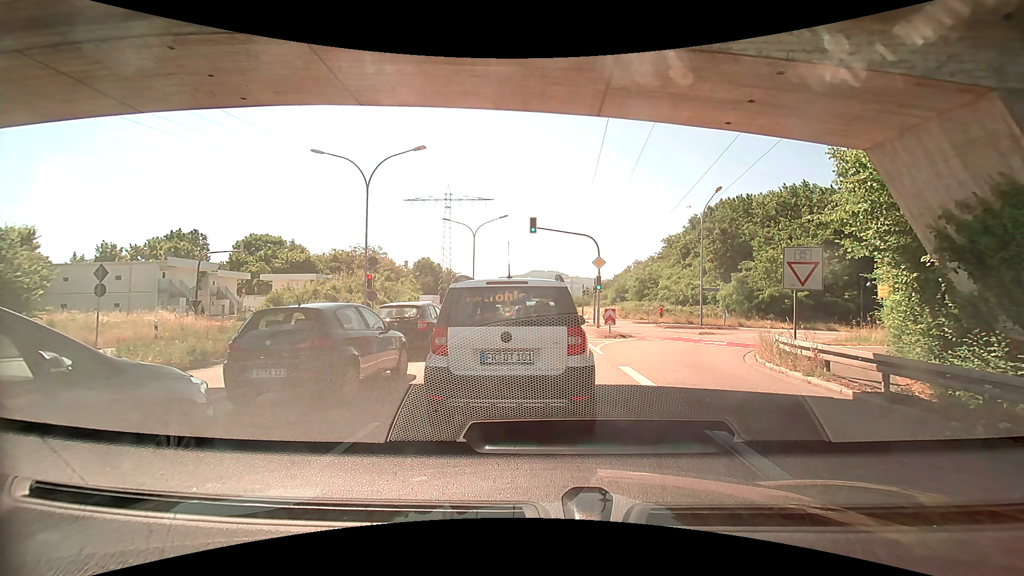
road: trunk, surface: asphalt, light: Day
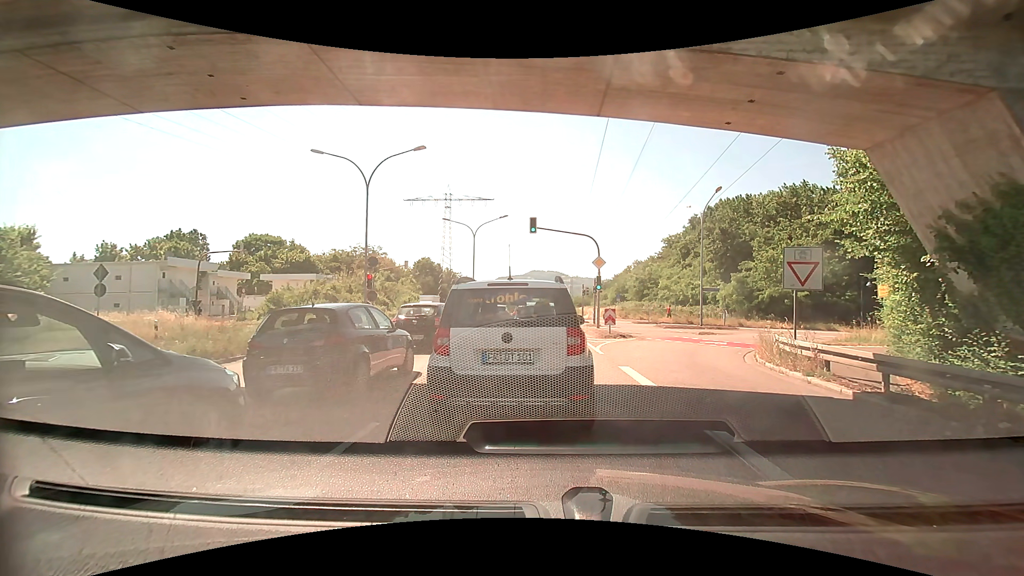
(0.0, 0.0) m; 0°
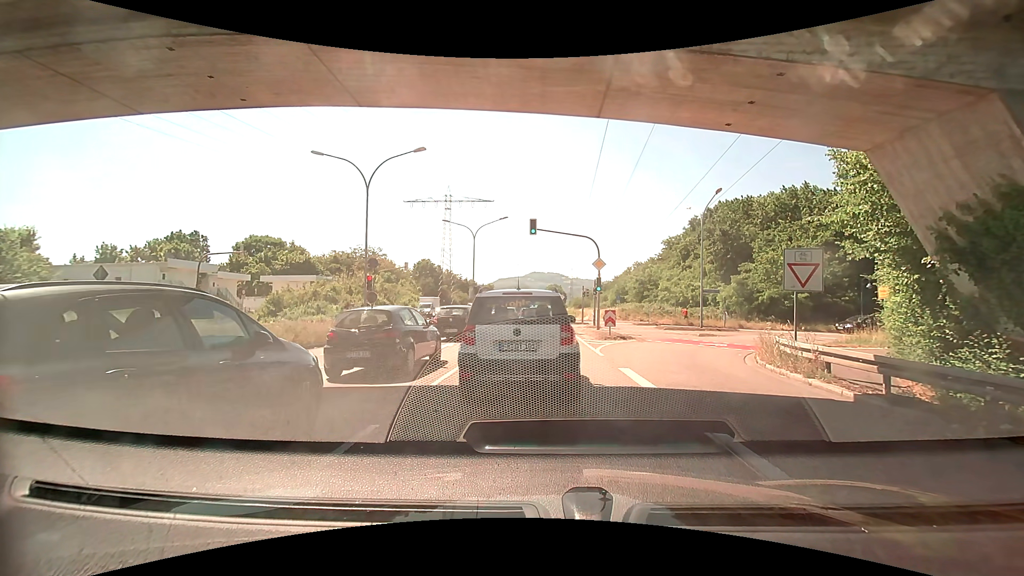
(0.0, 0.0) m; 0°
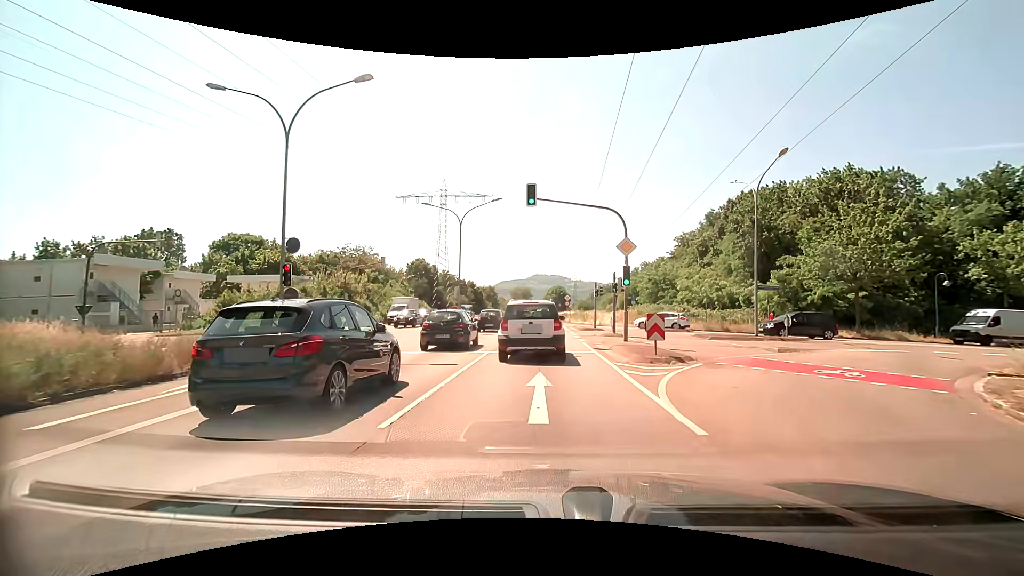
(-0.1, +9.7) m; -1°
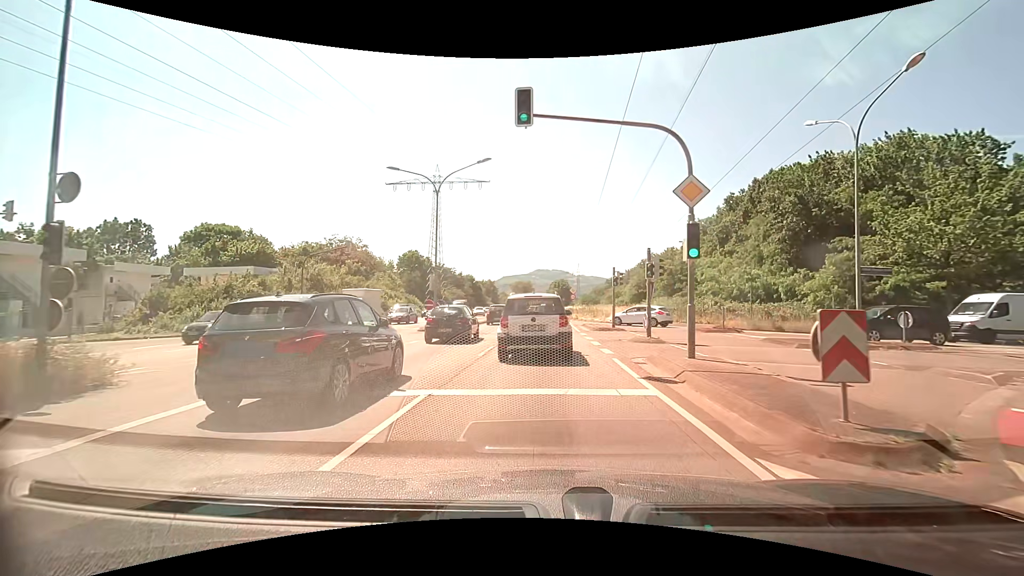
(0.0, +8.9) m; 0°
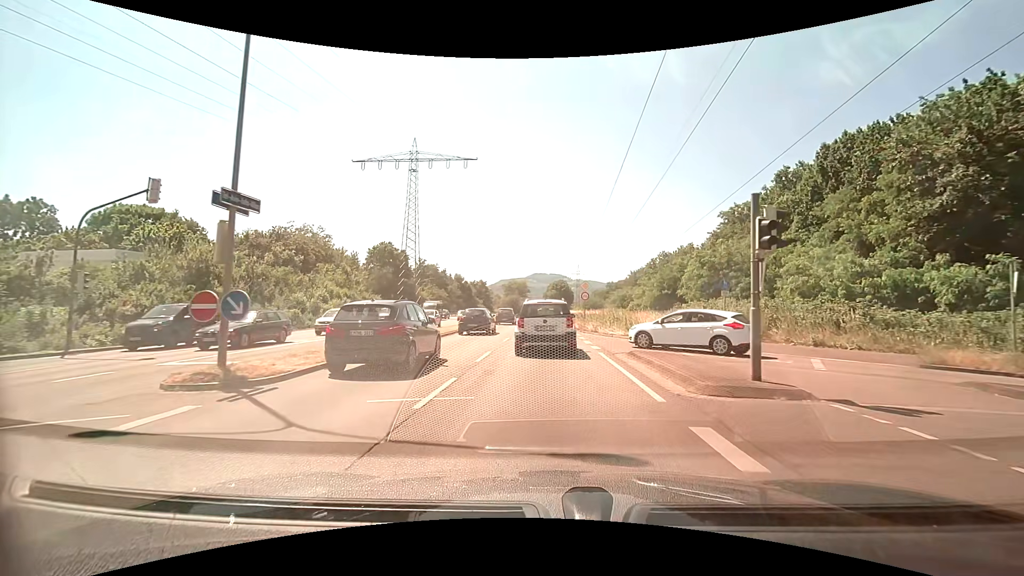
(-0.1, +19.0) m; 0°
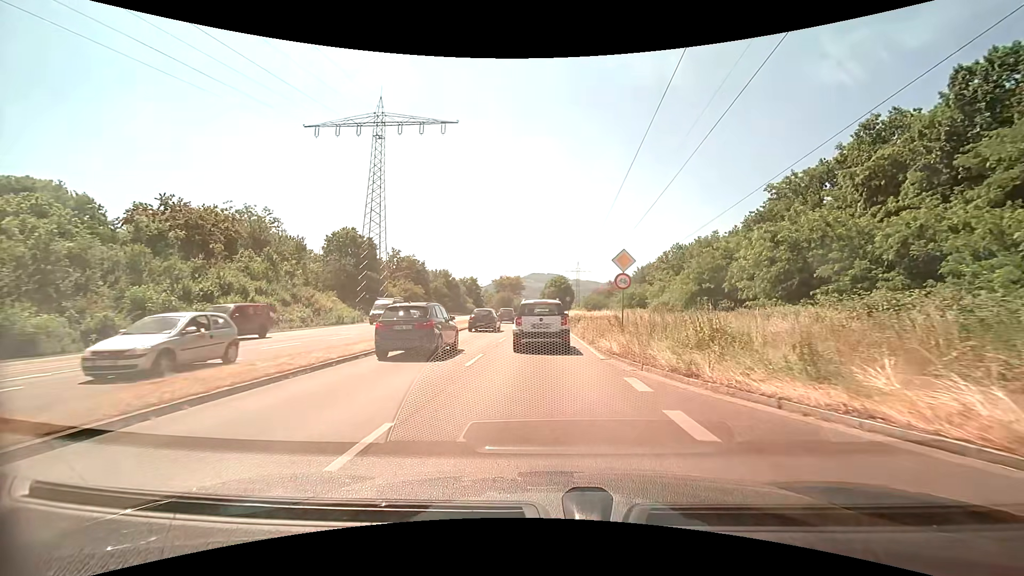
(0.0, +18.3) m; 0°
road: primary
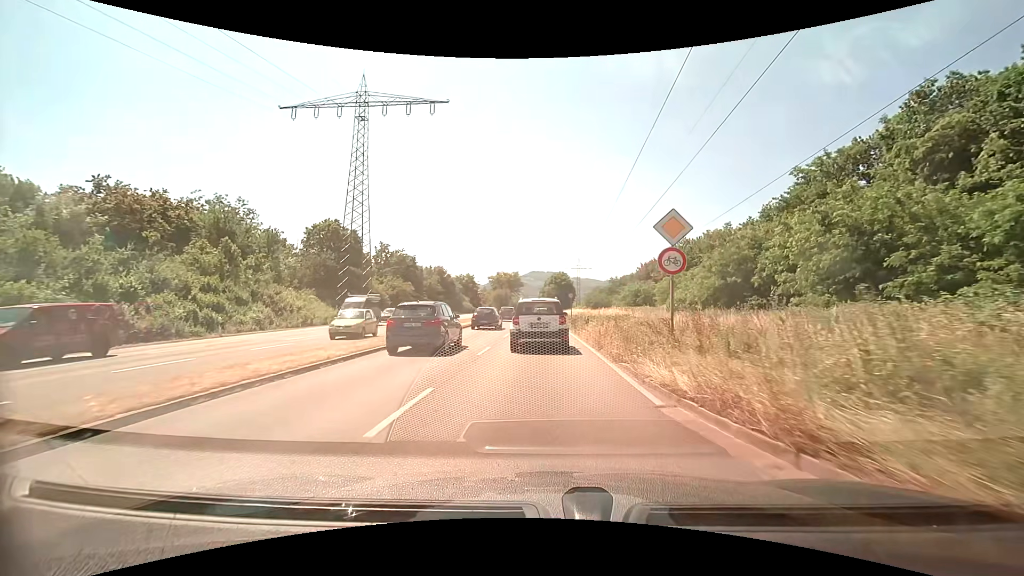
(0.0, +6.7) m; 0°
(0, +10) (0, +20) (0, +30) (0, +40) (0, +50) (0, +60) (0, +70) (0, +80) (0, +90) (-1, +100) m
